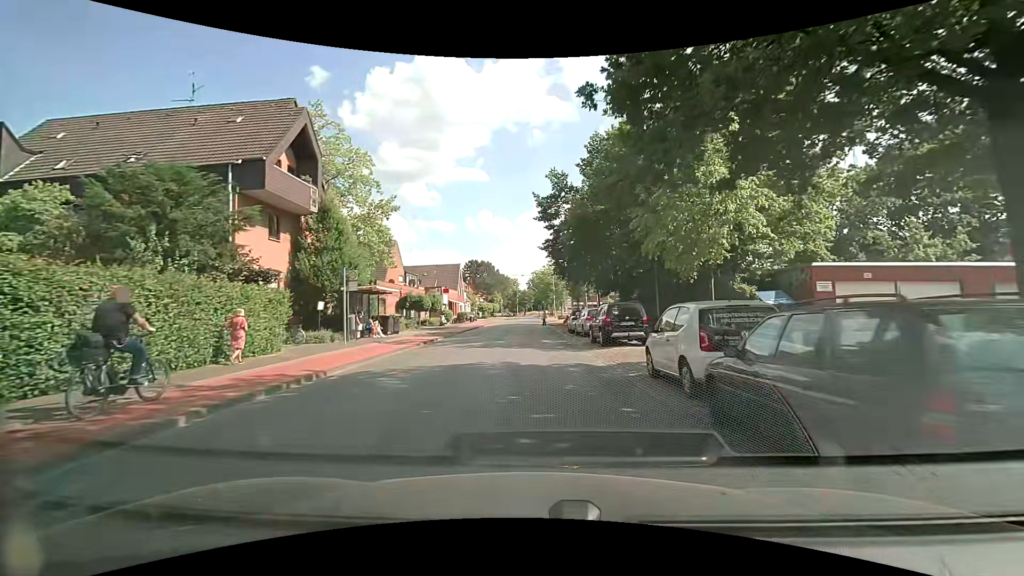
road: tertiary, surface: asphalt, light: Day
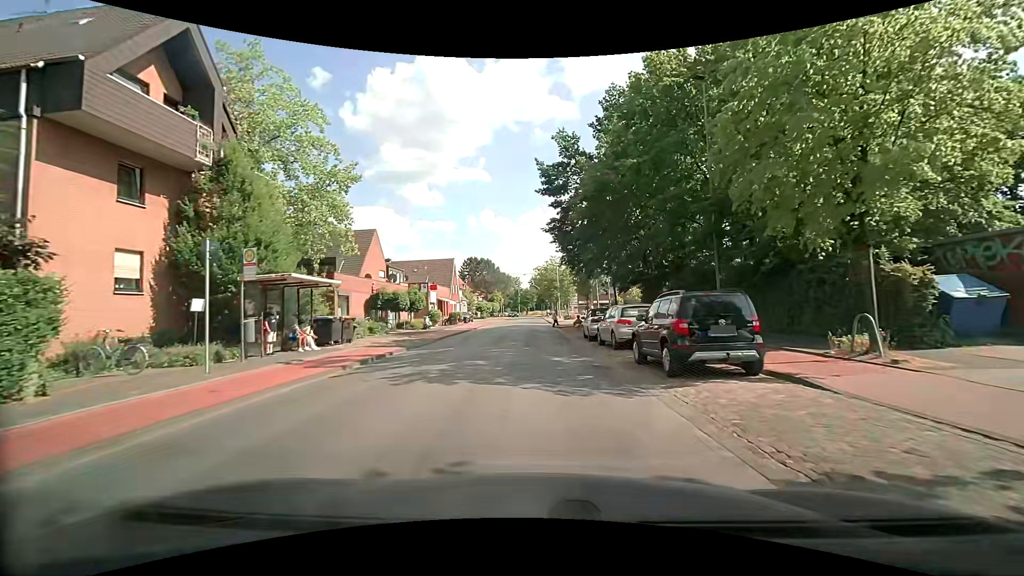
(-0.1, +9.0) m; 0°
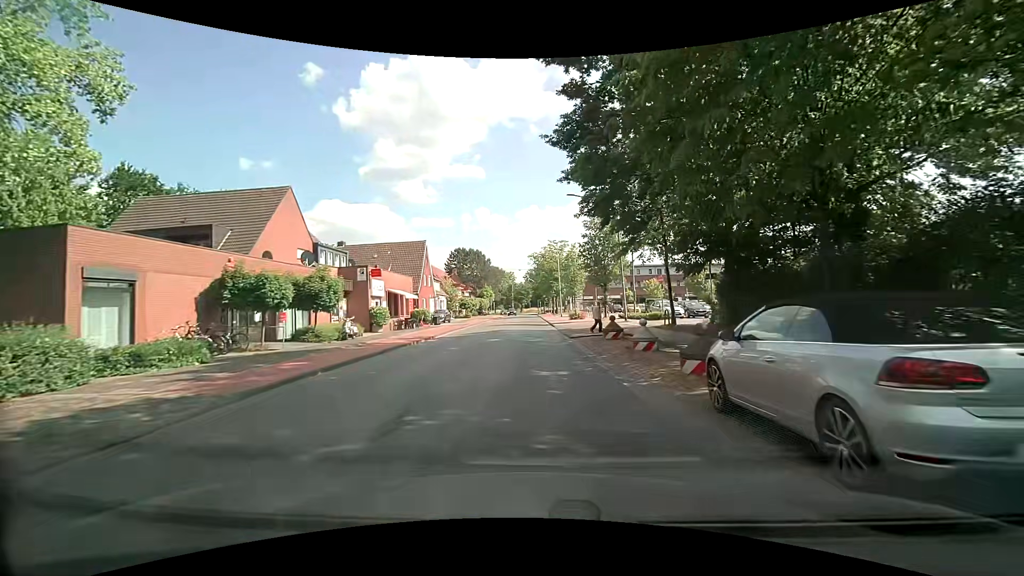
(-0.1, +17.9) m; 0°
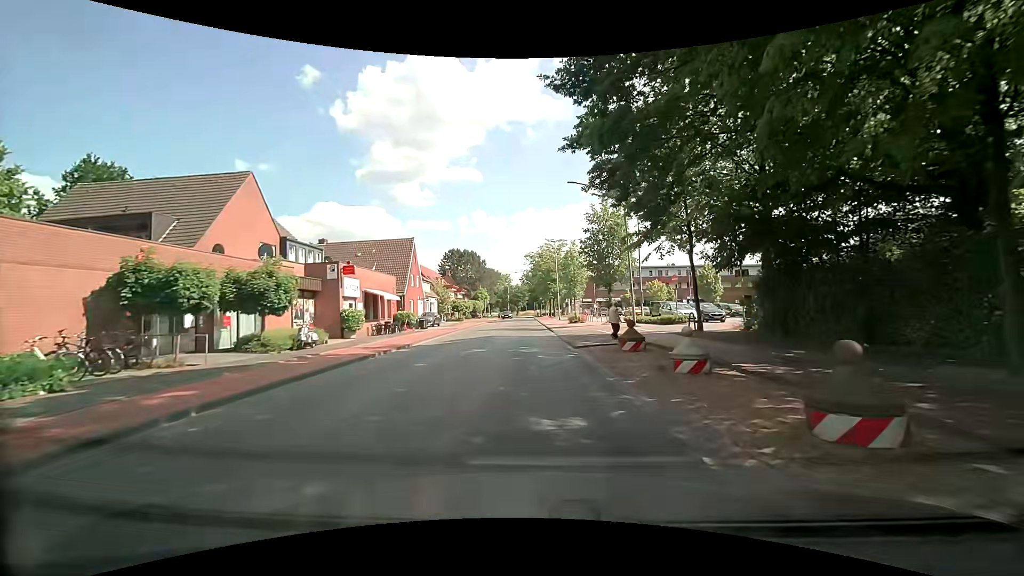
(0.0, +4.5) m; +1°
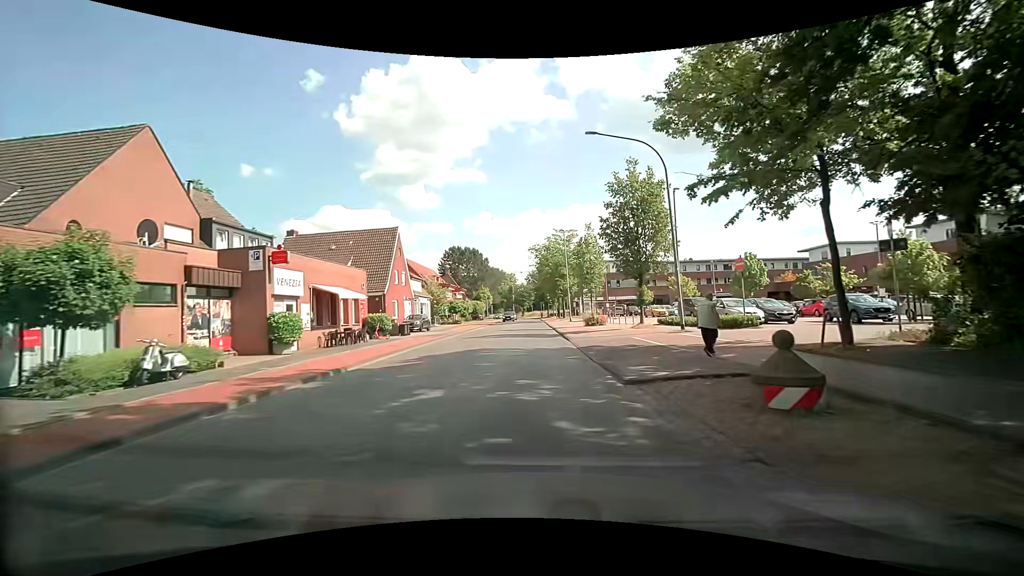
(-0.2, +8.9) m; -3°
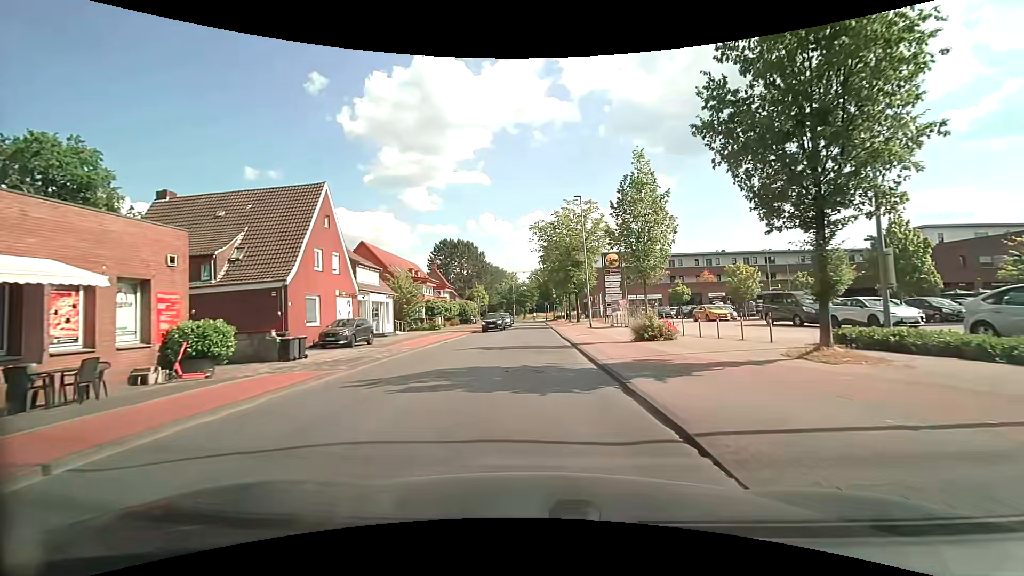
(+0.4, +17.8) m; +1°
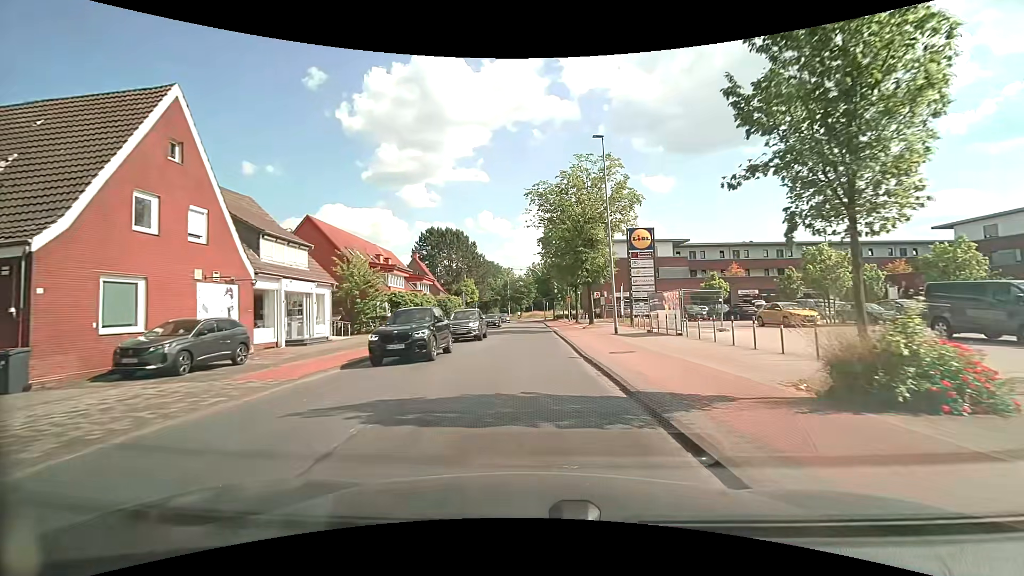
(-0.1, +13.2) m; 0°
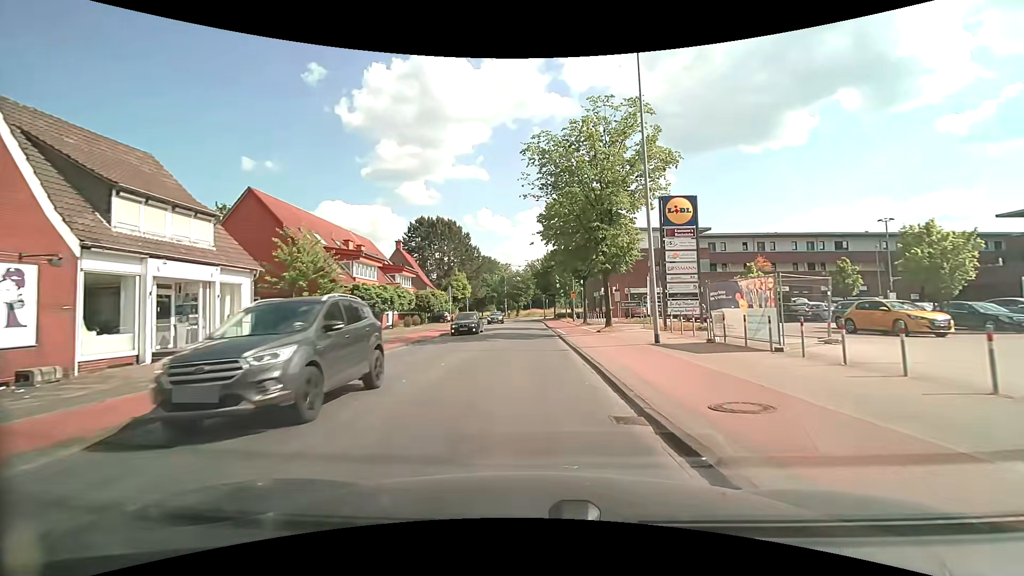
(0.0, +8.8) m; 0°
(0, +10) (0, +20) (0, +30) (0, +40) (0, +50) (-1, +60) (-1, +70) (-2, +80) (-3, +90) (-6, +100) m
